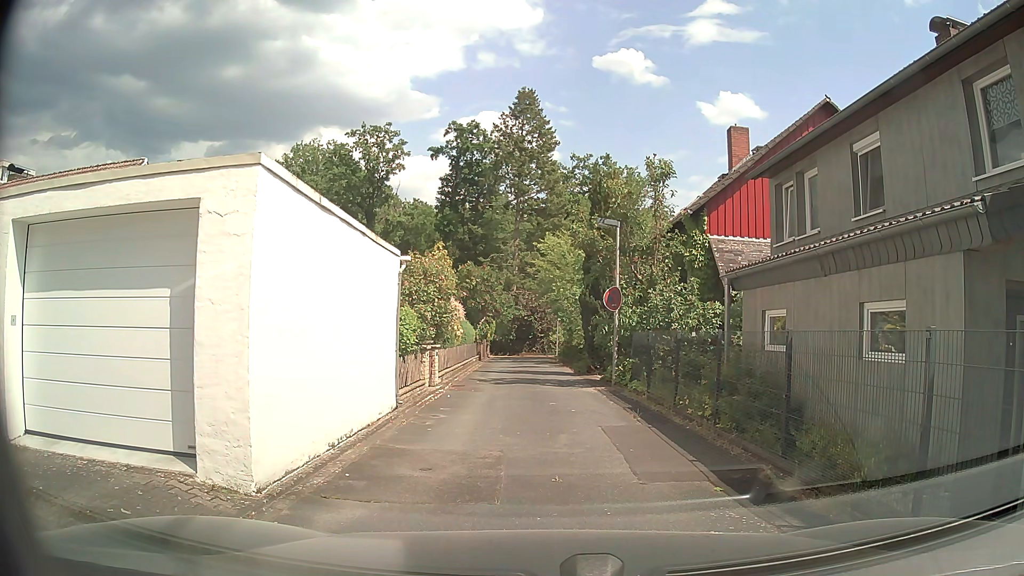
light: Day
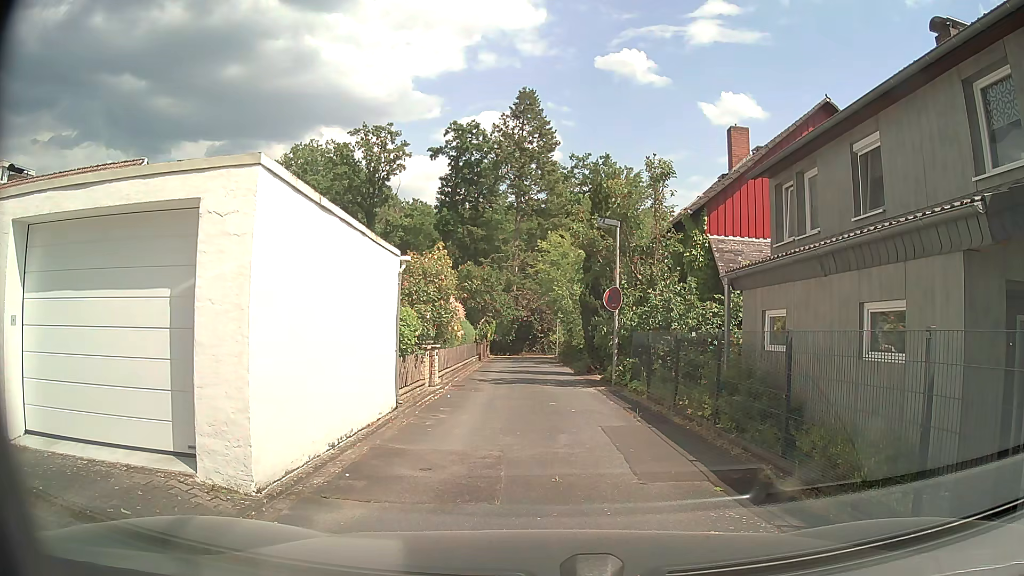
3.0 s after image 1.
(0.0, 0.0) m; 0°
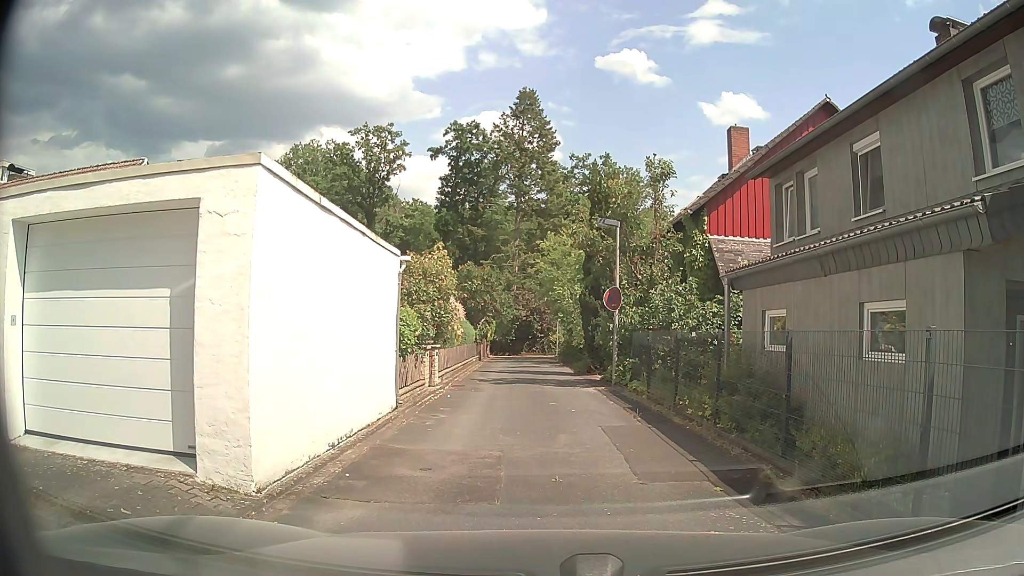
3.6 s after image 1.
(0.0, 0.0) m; 0°
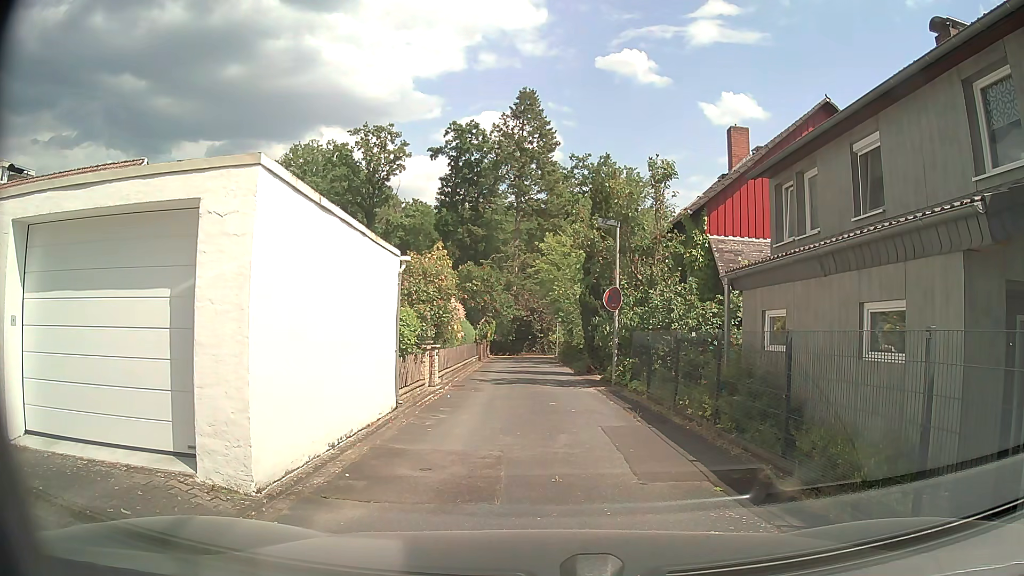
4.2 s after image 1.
(0.0, 0.0) m; 0°
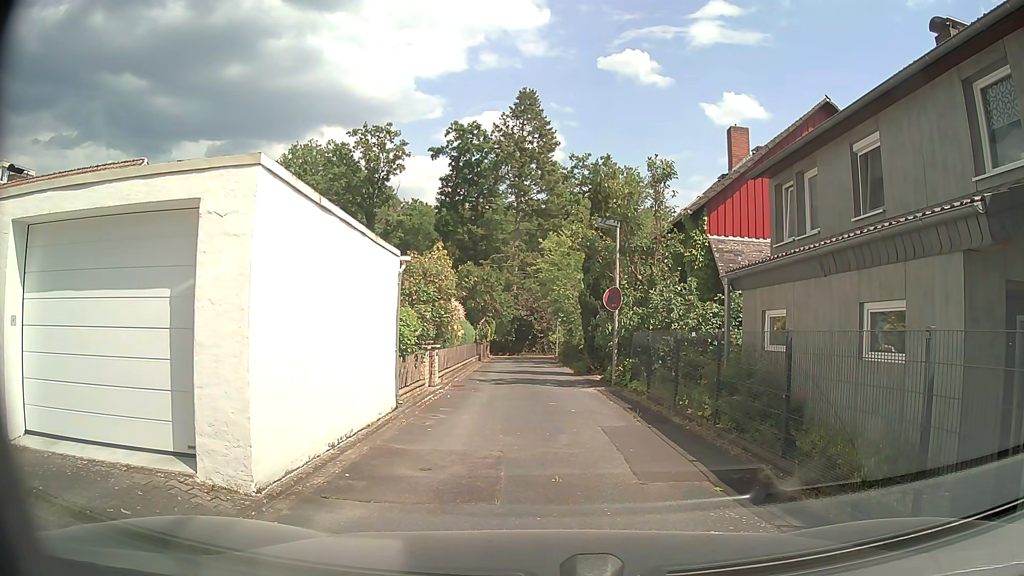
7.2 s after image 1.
(0.0, 0.0) m; 0°
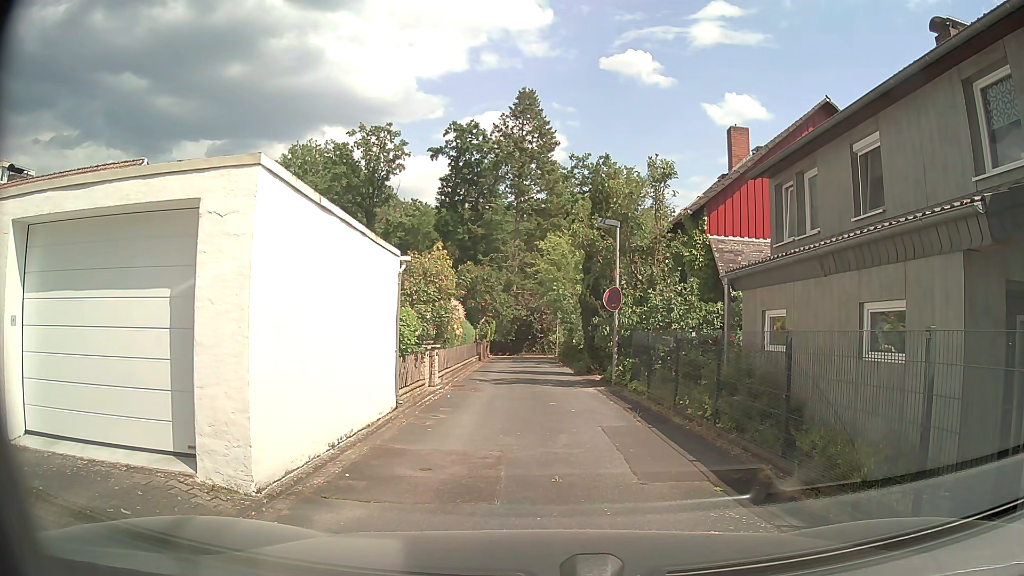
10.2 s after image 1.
(0.0, 0.0) m; 0°
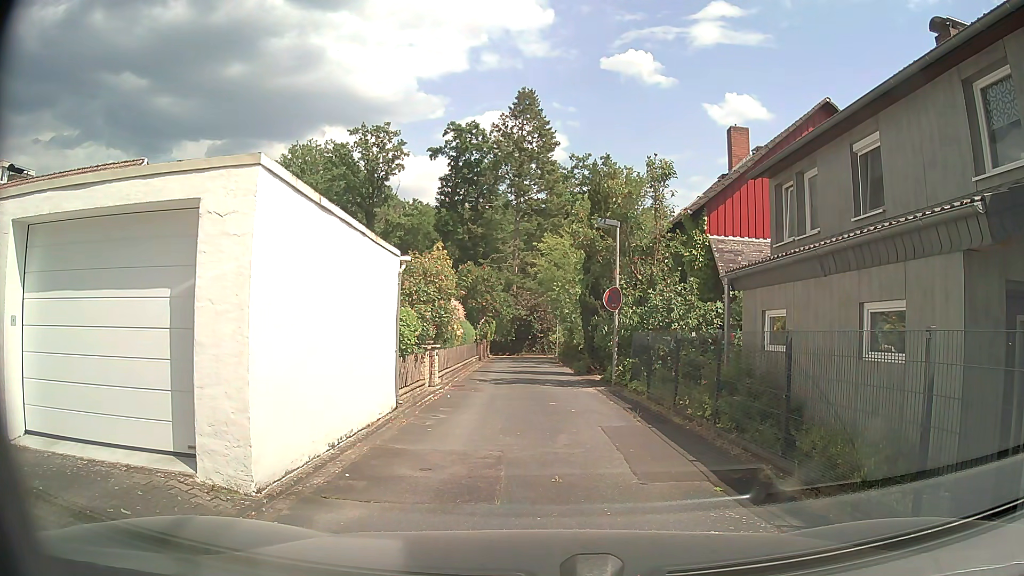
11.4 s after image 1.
(0.0, 0.0) m; 0°
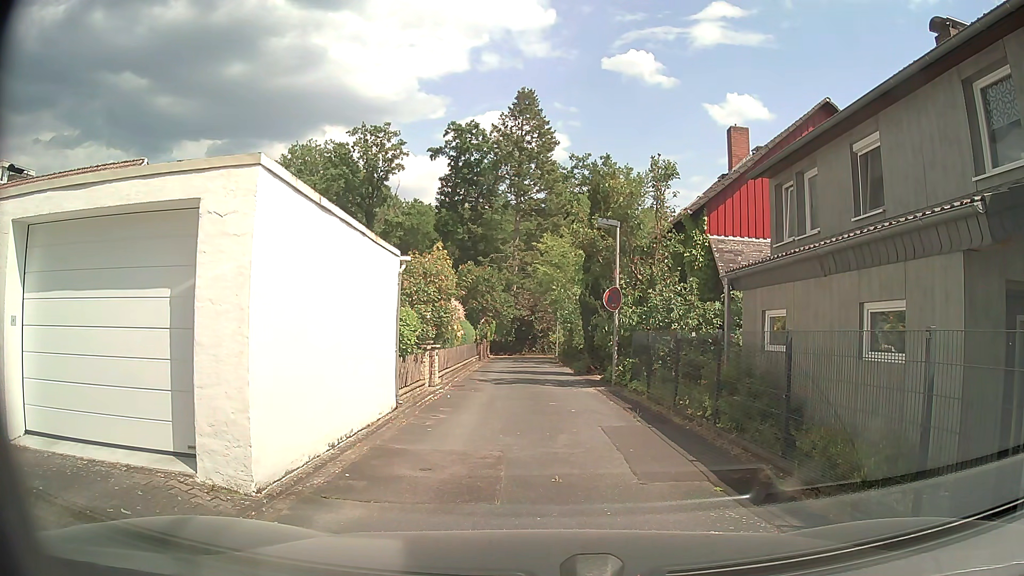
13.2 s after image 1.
(0.0, 0.0) m; 0°
